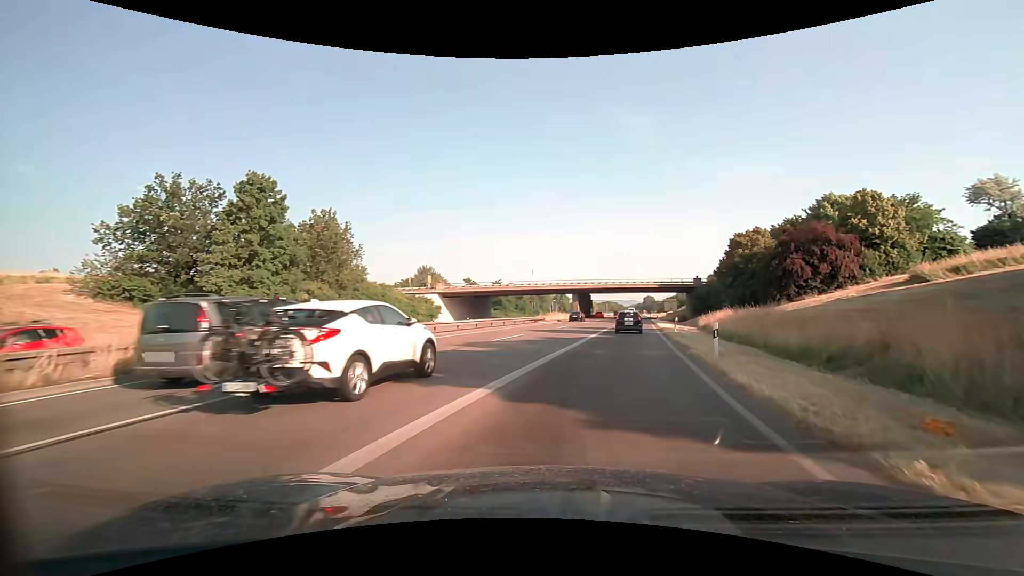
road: trunk_link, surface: asphalt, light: Day
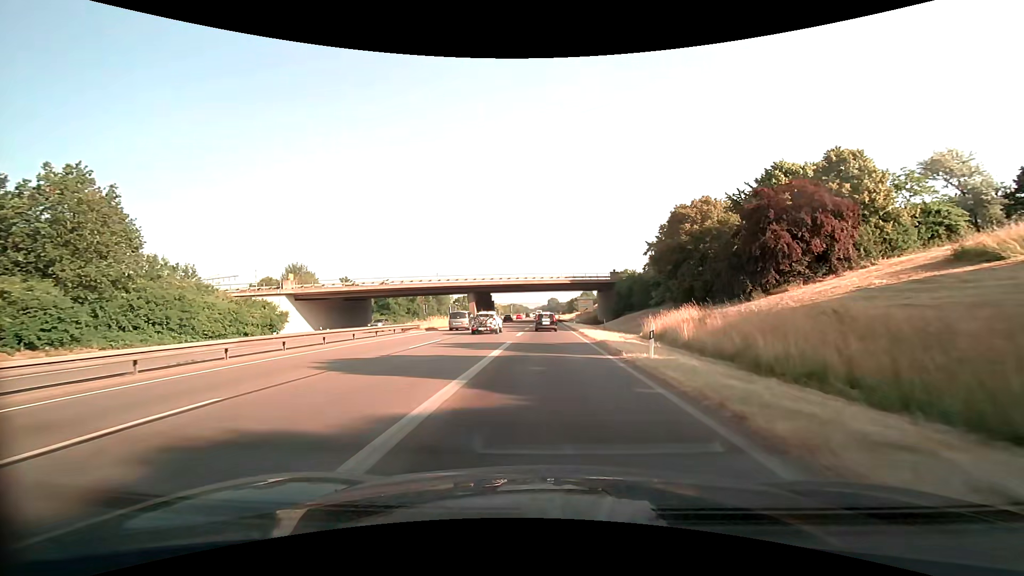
(+2.6, +20.0) m; +11°
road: trunk
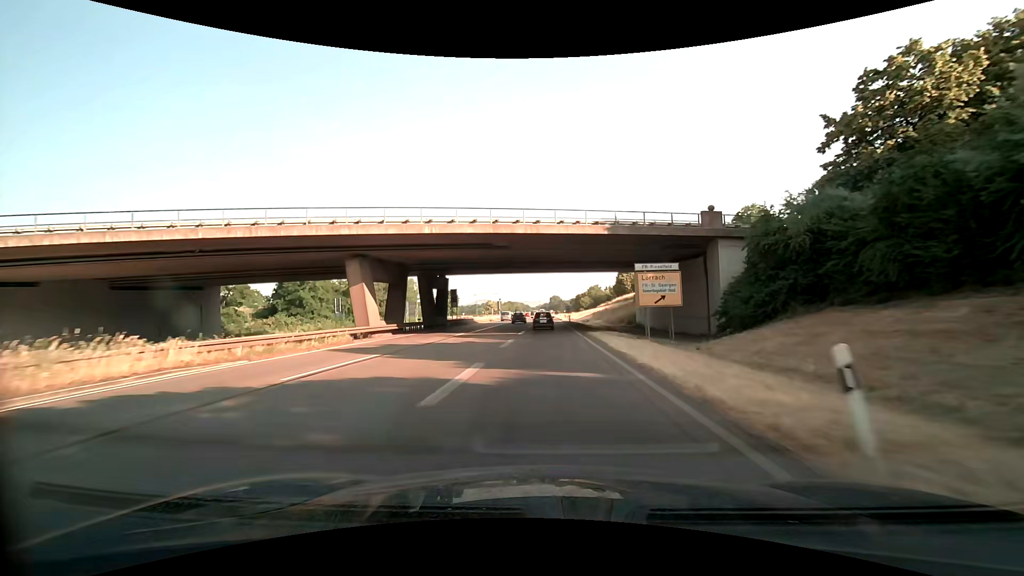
(+0.1, +47.8) m; 0°
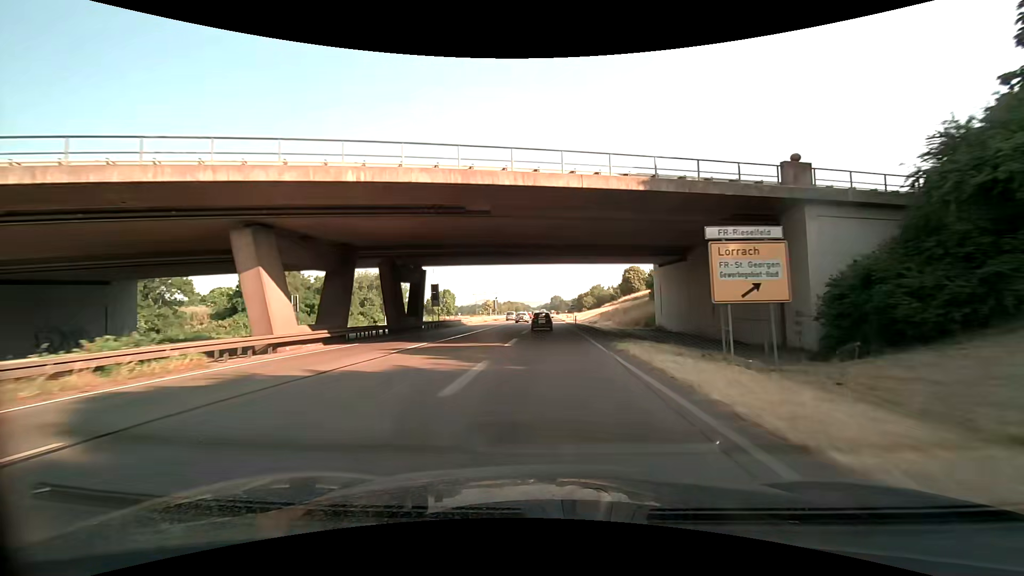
(0.0, +11.3) m; 0°
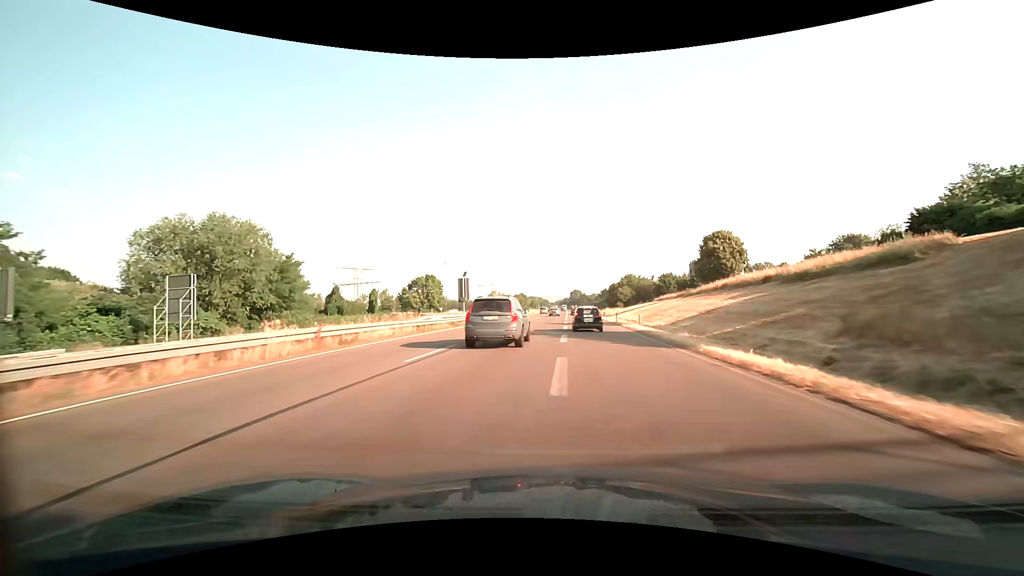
(-0.9, +60.8) m; -1°
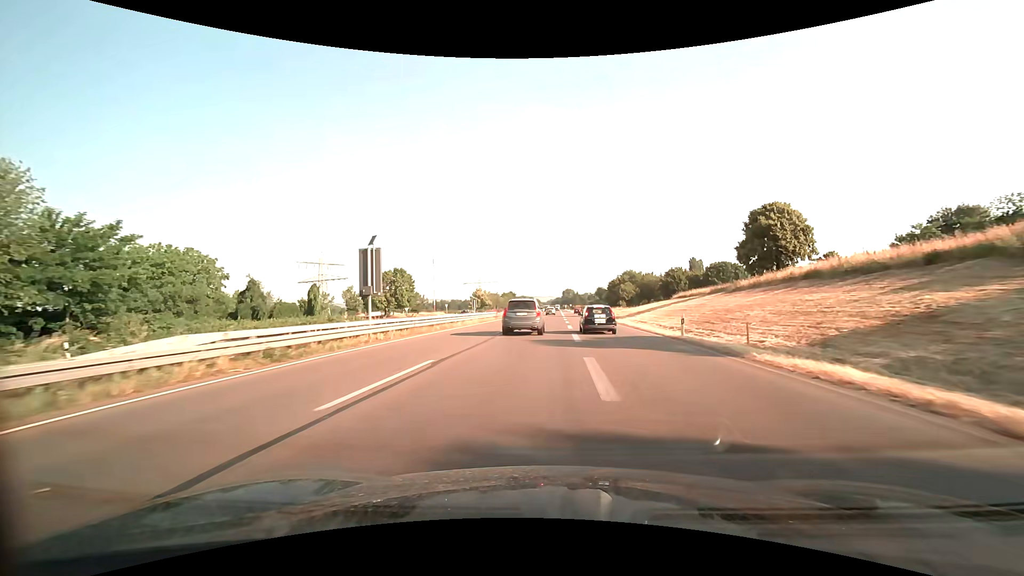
(-0.1, +24.3) m; 0°
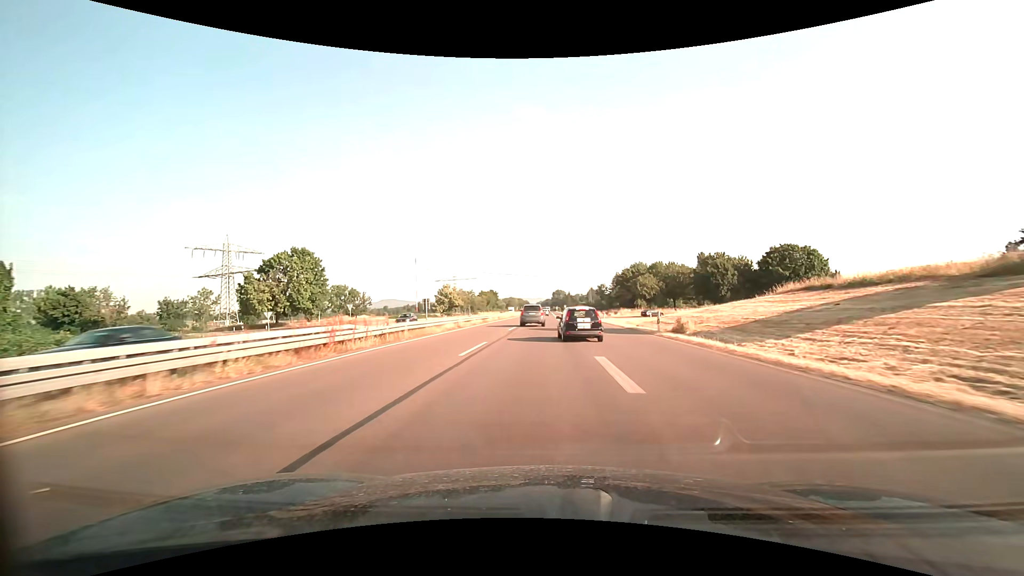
(+0.5, +47.2) m; +1°
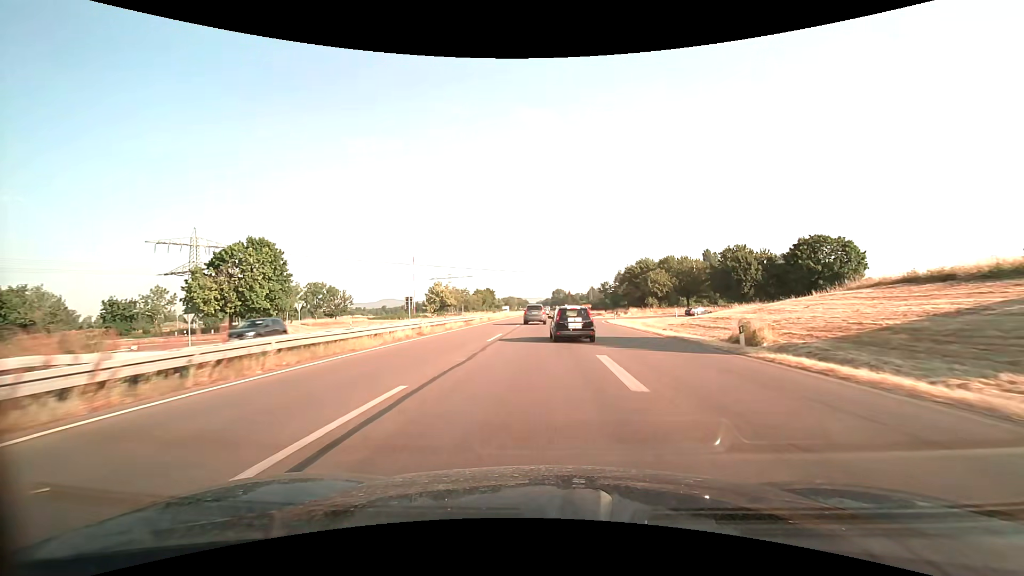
(0.0, +12.0) m; 0°
(0, +10) (0, +20) (0, +30) (0, +40) (0, +50) (0, +60) (0, +70) (0, +80) (0, +90) (0, +100) m
